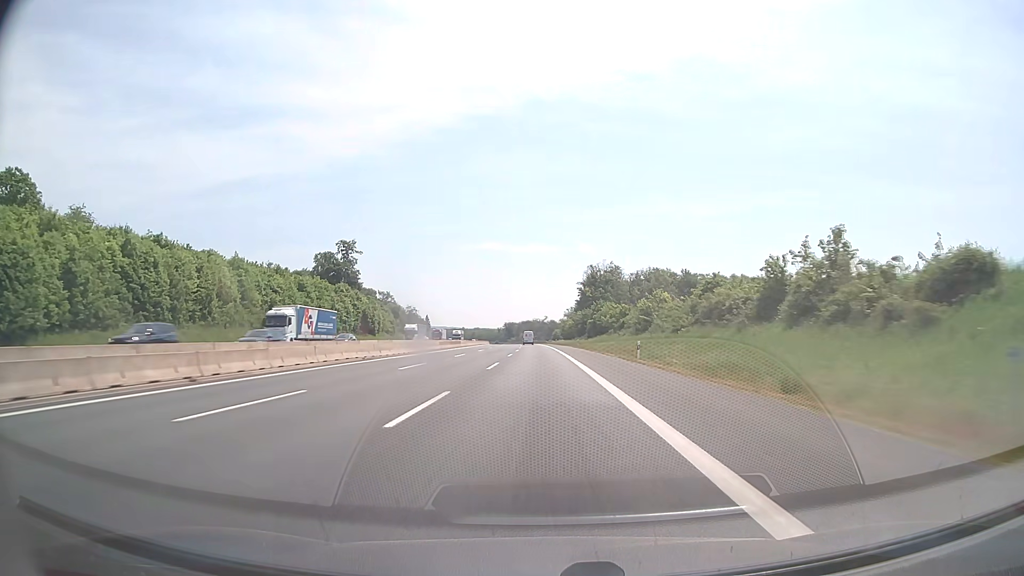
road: motorway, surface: asphalt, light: Day
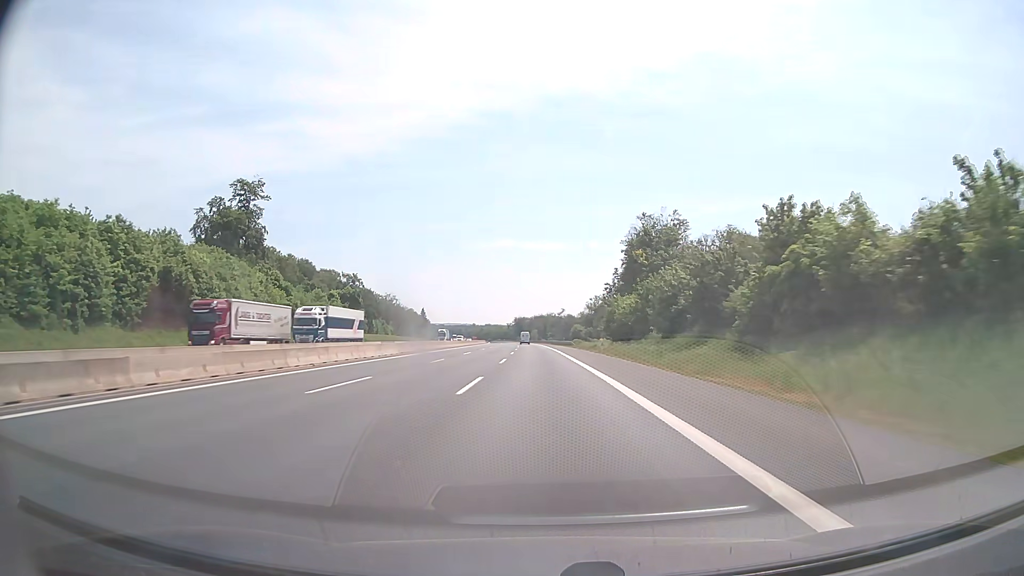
(-1.0, +82.8) m; -1°
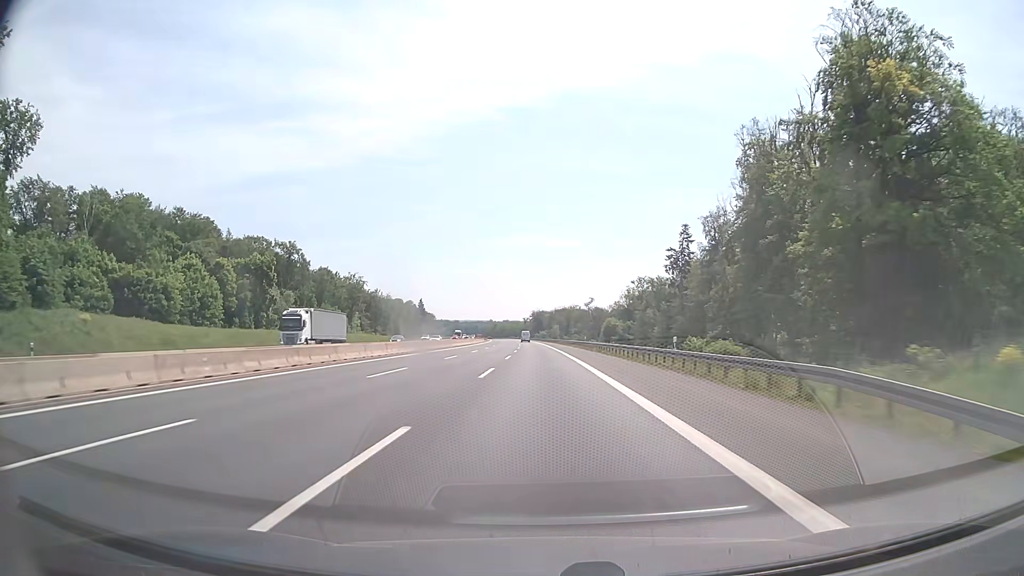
(-1.3, +82.8) m; -2°
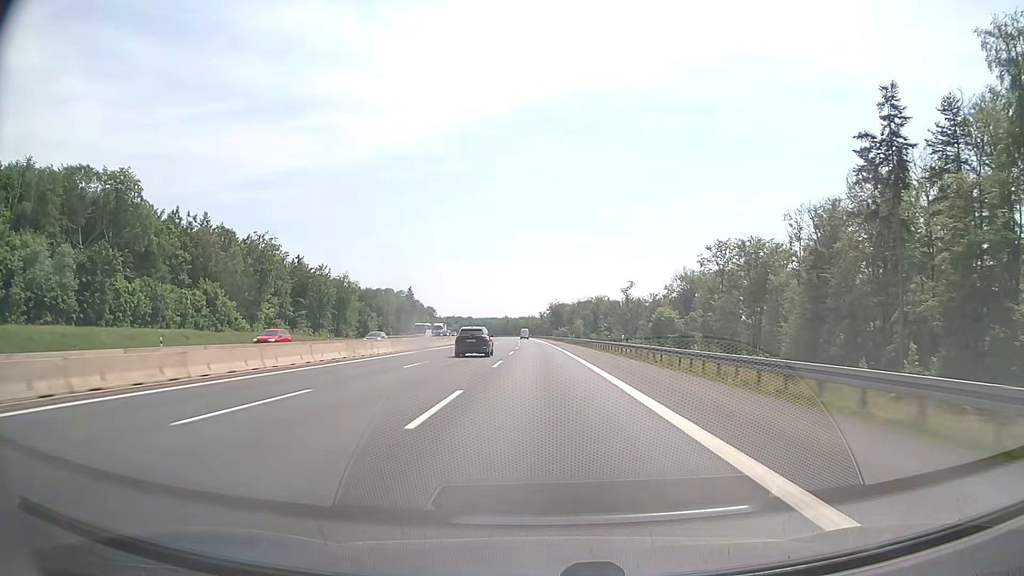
(-1.0, +82.7) m; -1°
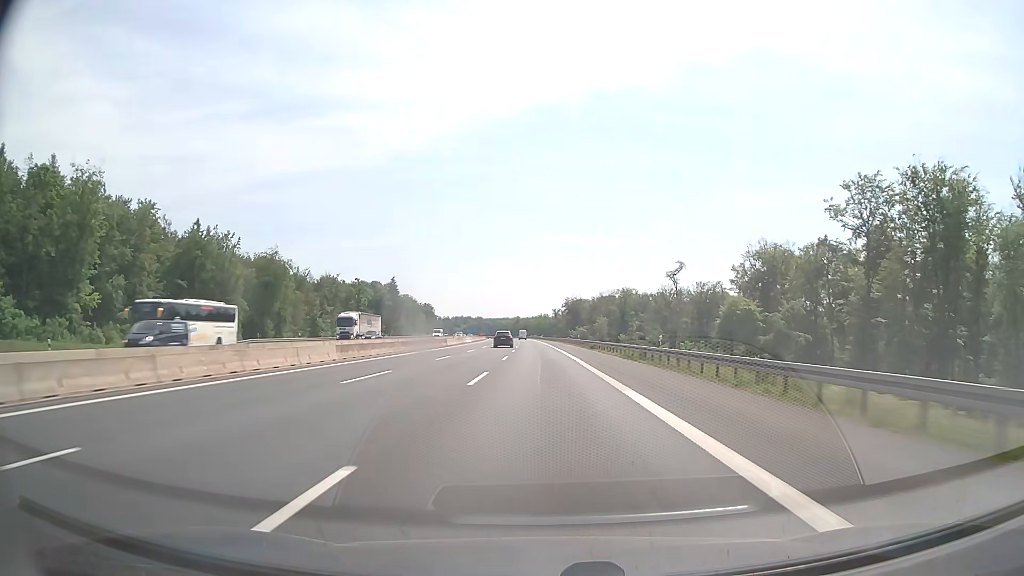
(-0.5, +62.0) m; -1°
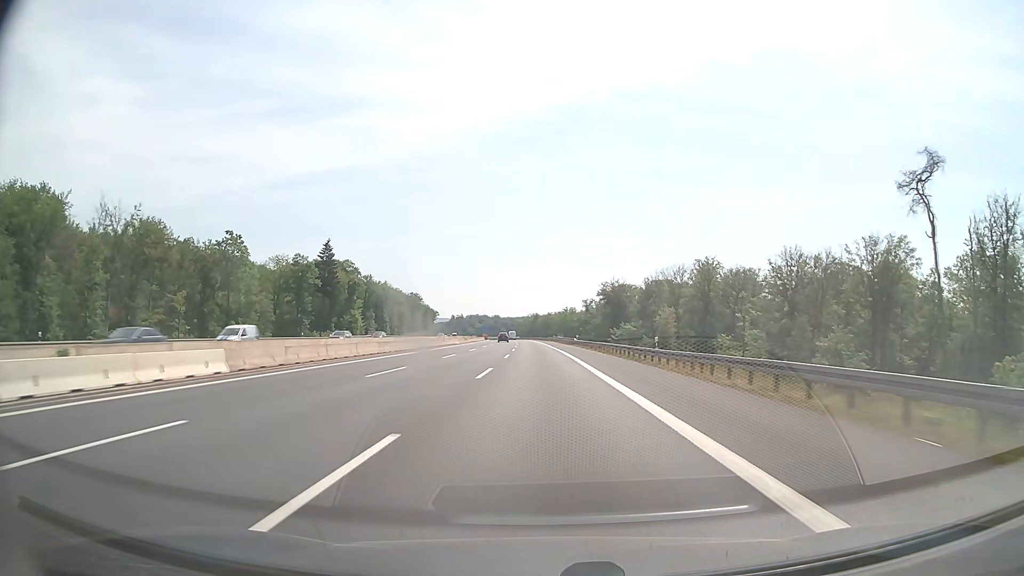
(-1.9, +103.2) m; -2°
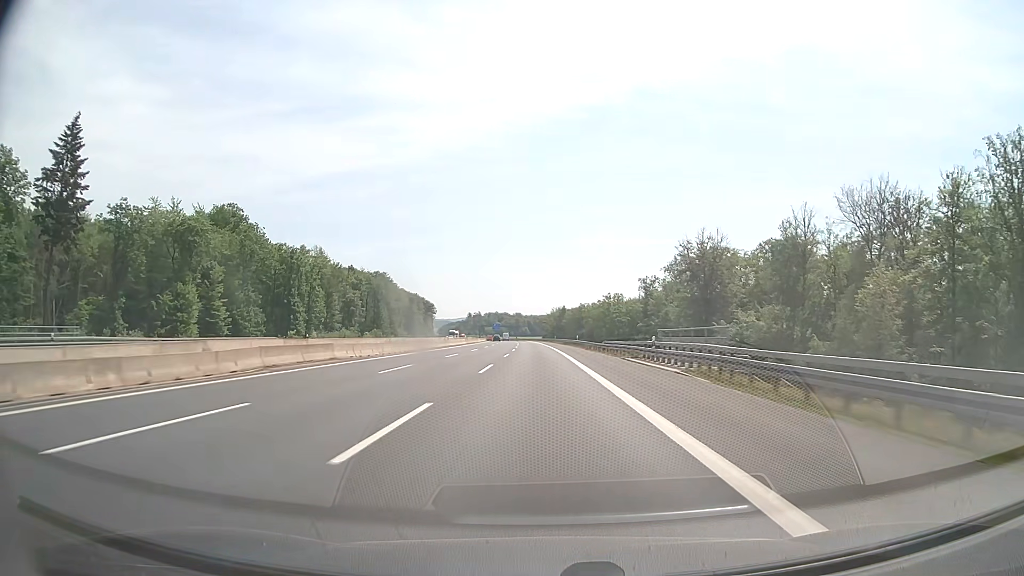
(-1.8, +103.2) m; -2°
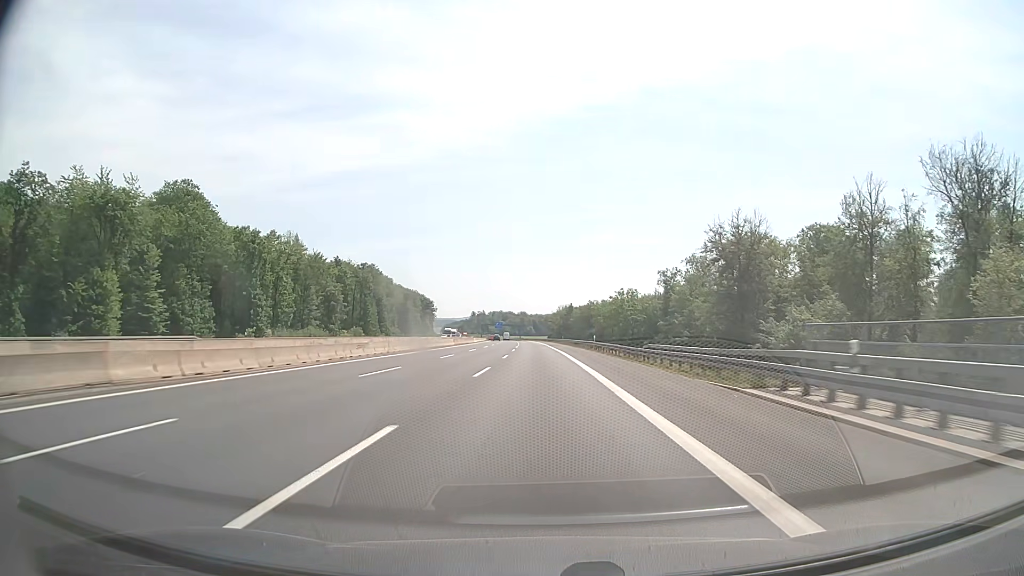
(-0.1, +20.6) m; -1°
(0, +10) (0, +20) (0, +30) (0, +40) (0, +50) (0, +60) (-1, +70) (-1, +80) (-1, +90) (-1, +100) m
